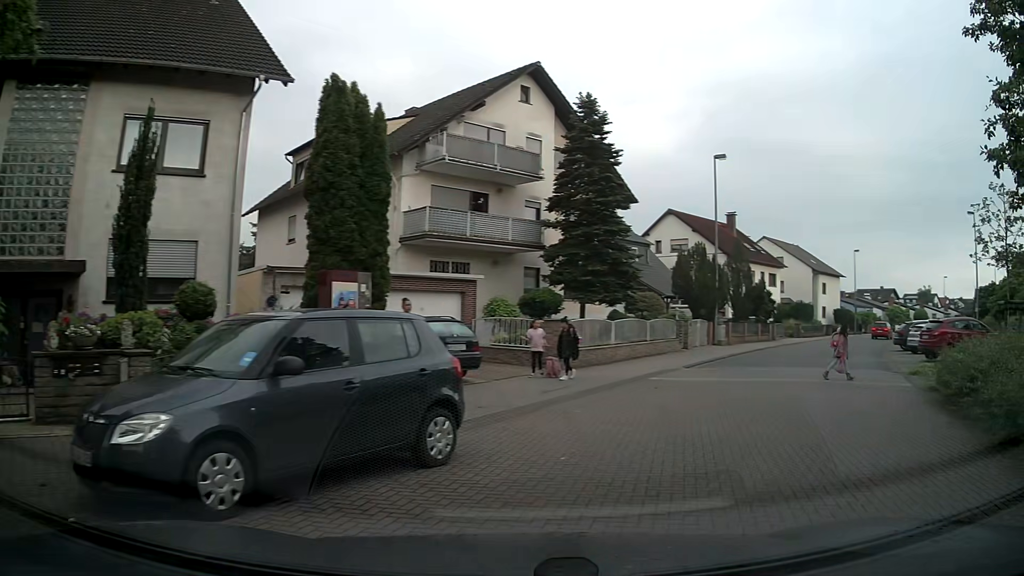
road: residential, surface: asphalt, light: Day
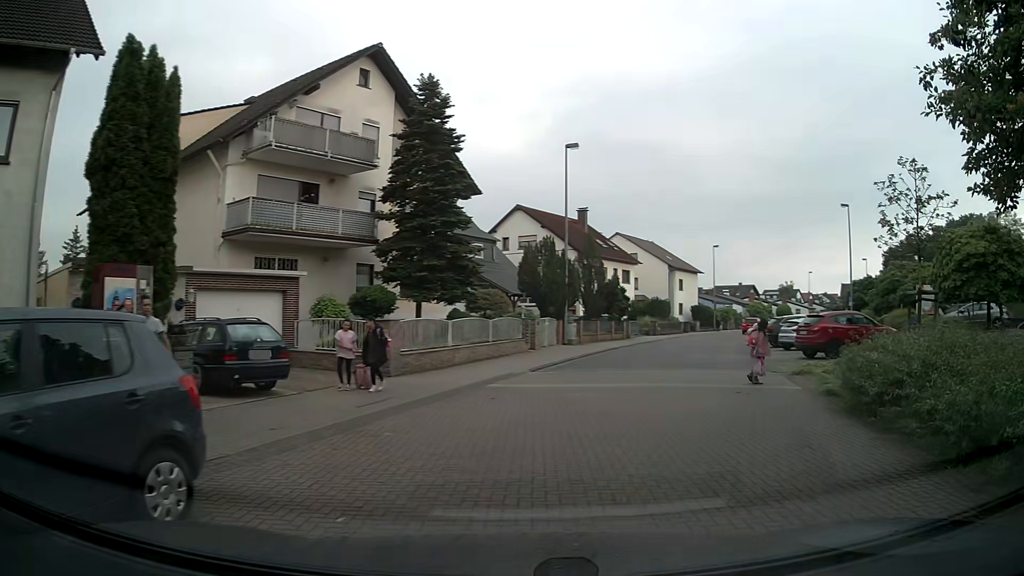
(+0.3, +2.2) m; +12°
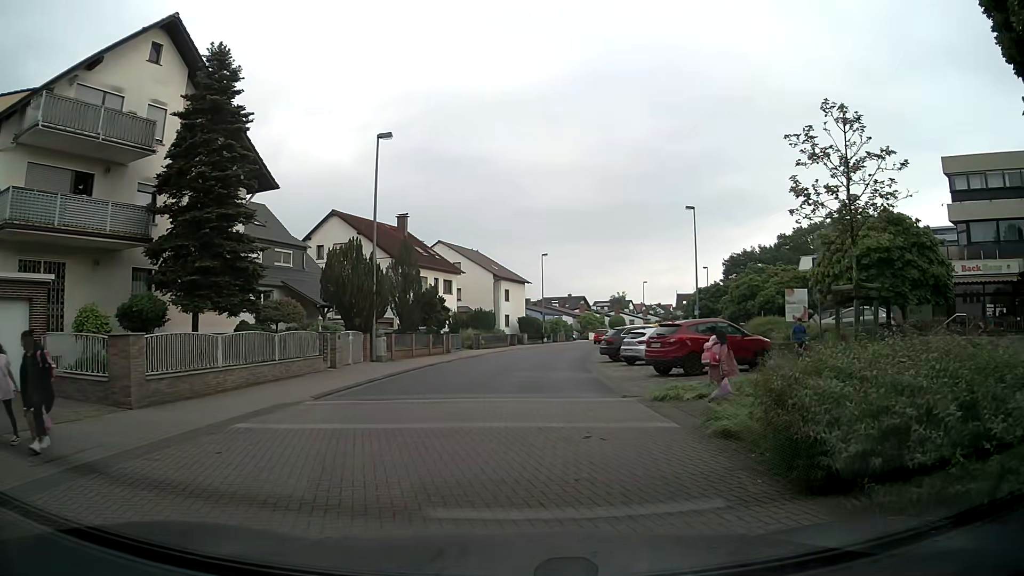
(+0.7, +4.1) m; +15°
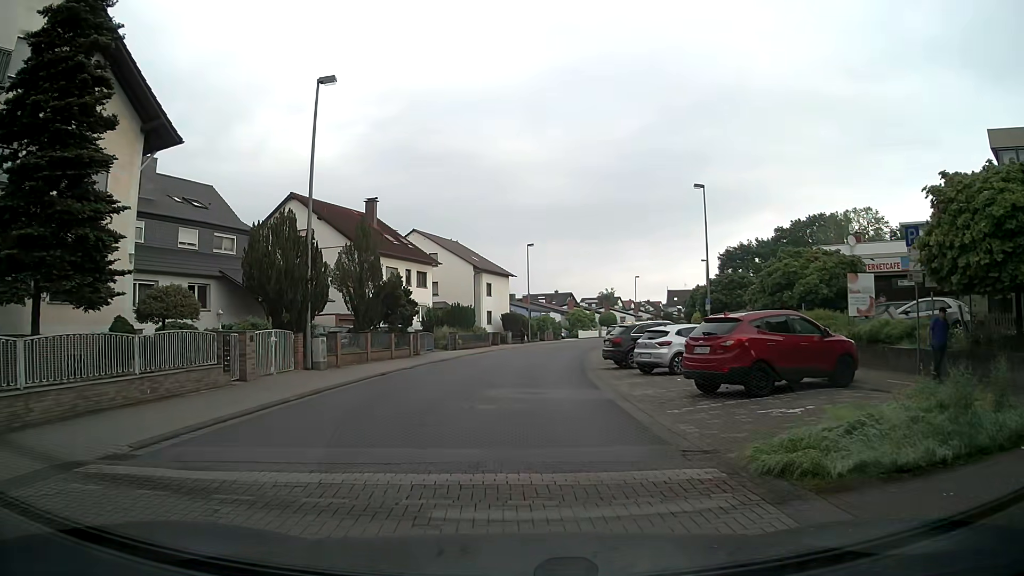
(+0.2, +7.2) m; +1°
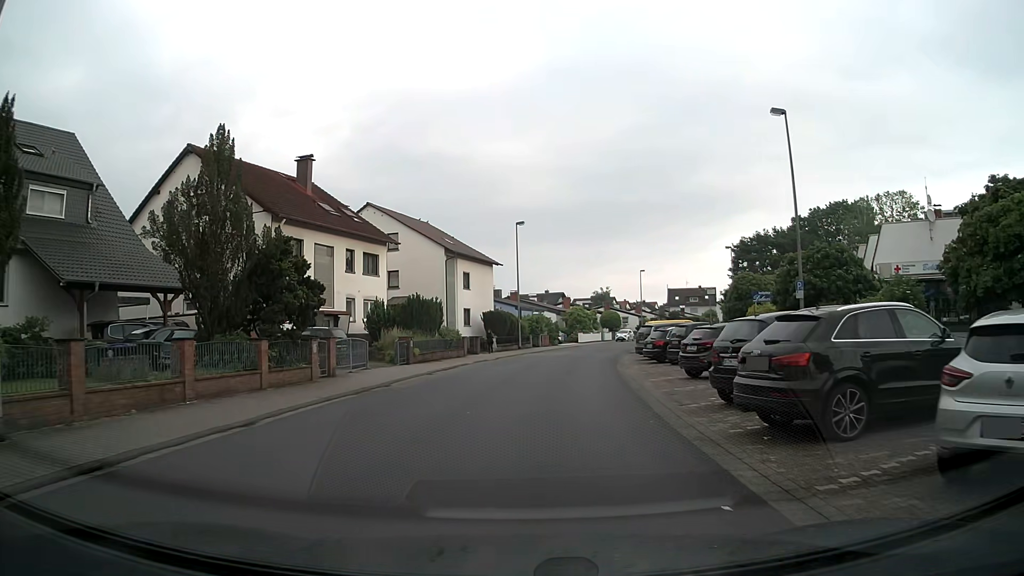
(-0.1, +16.3) m; +1°
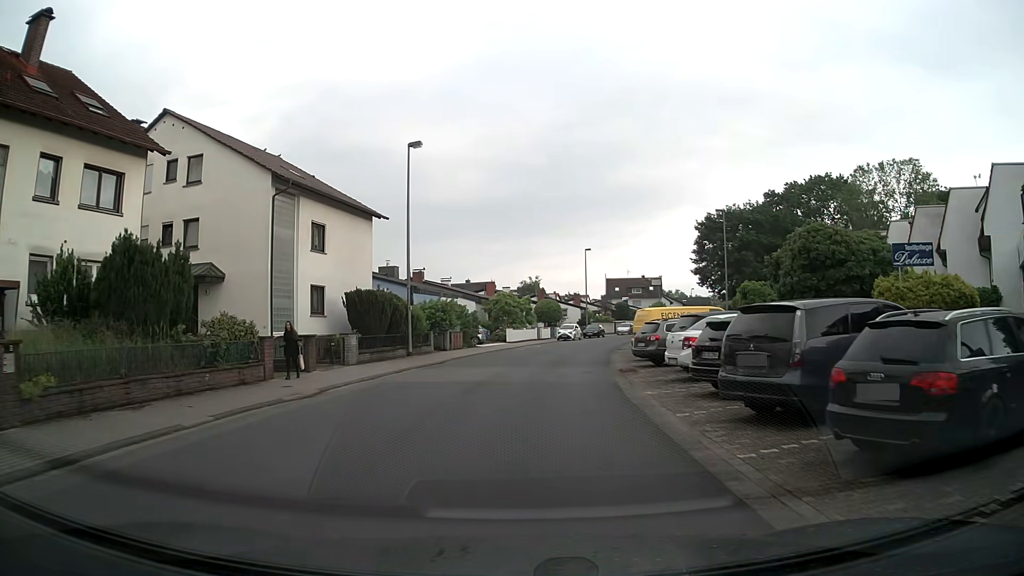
(+1.1, +22.5) m; +6°
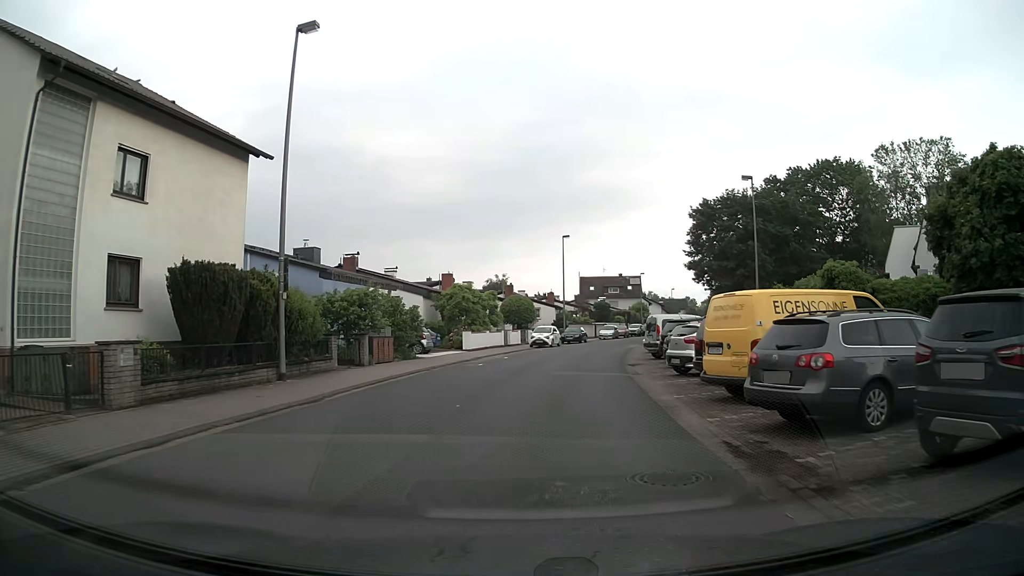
(+0.3, +13.8) m; +3°
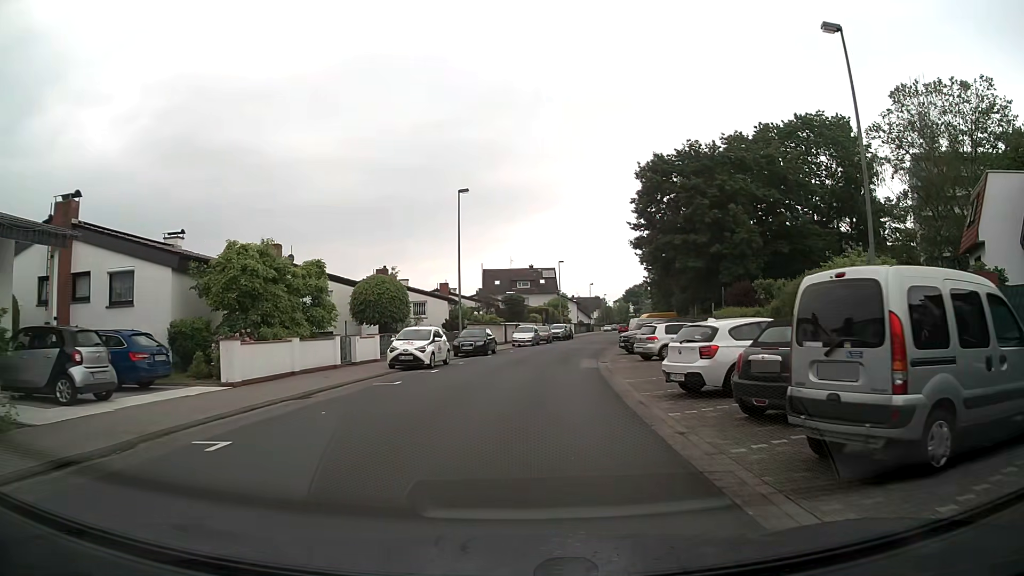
(+1.7, +23.0) m; +8°
(0, +10) (+1, +20) (+2, +30) (+3, +40) (+5, +50) (+7, +60) (+8, +69) (+10, +79) (+12, +89) (+14, +99) m
